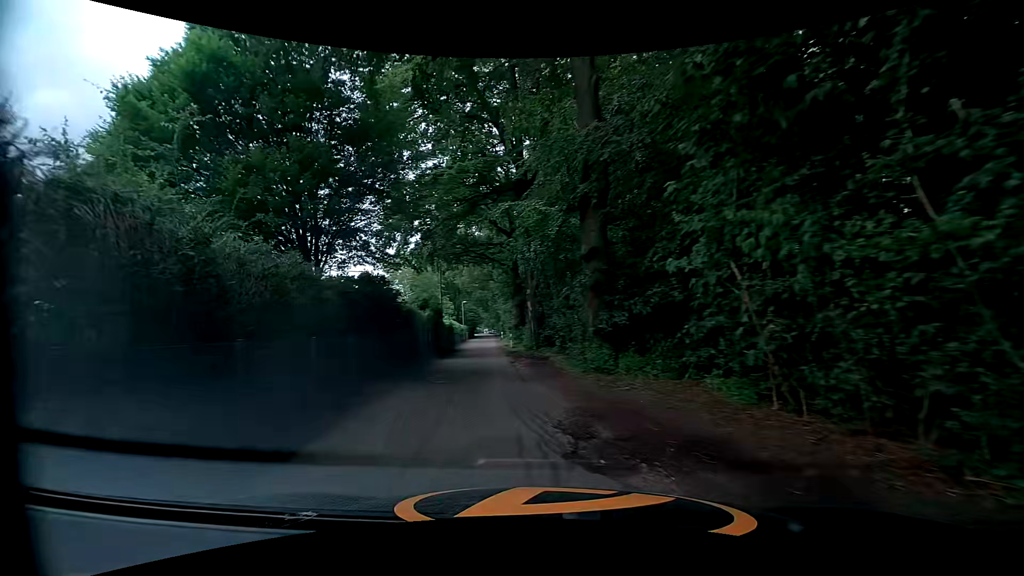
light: Day
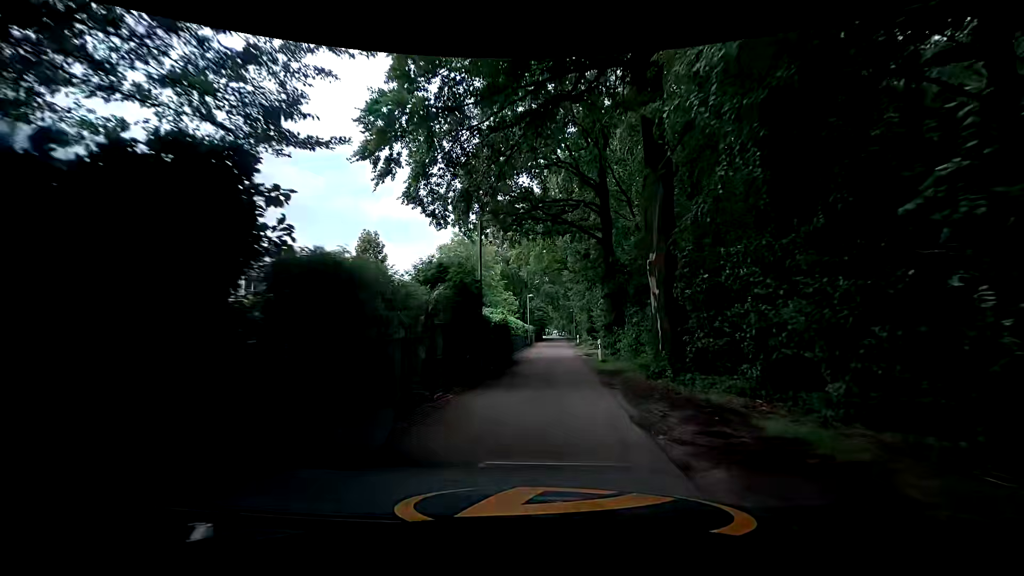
(-1.3, +13.7) m; -6°
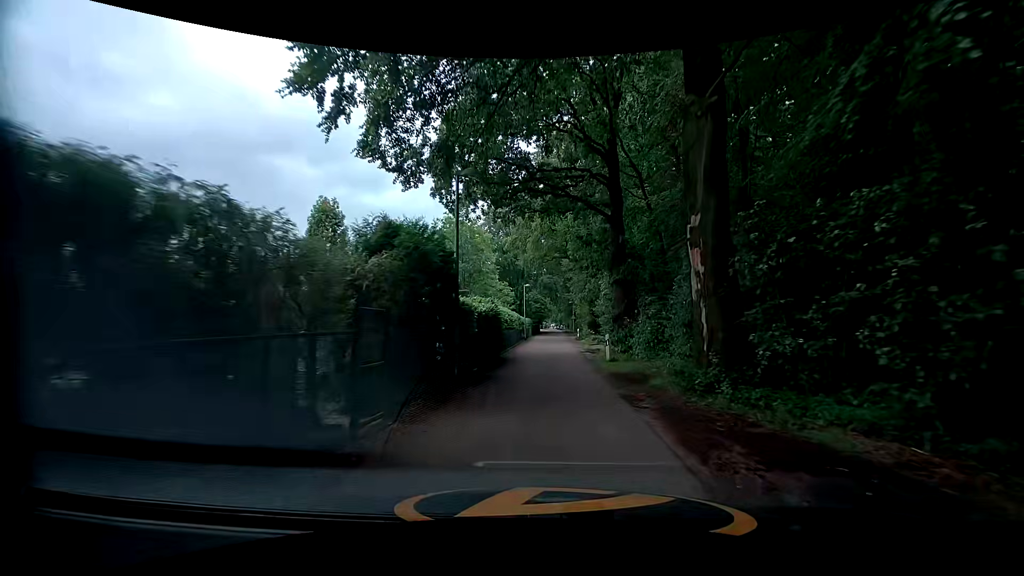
(0.0, +3.9) m; -1°
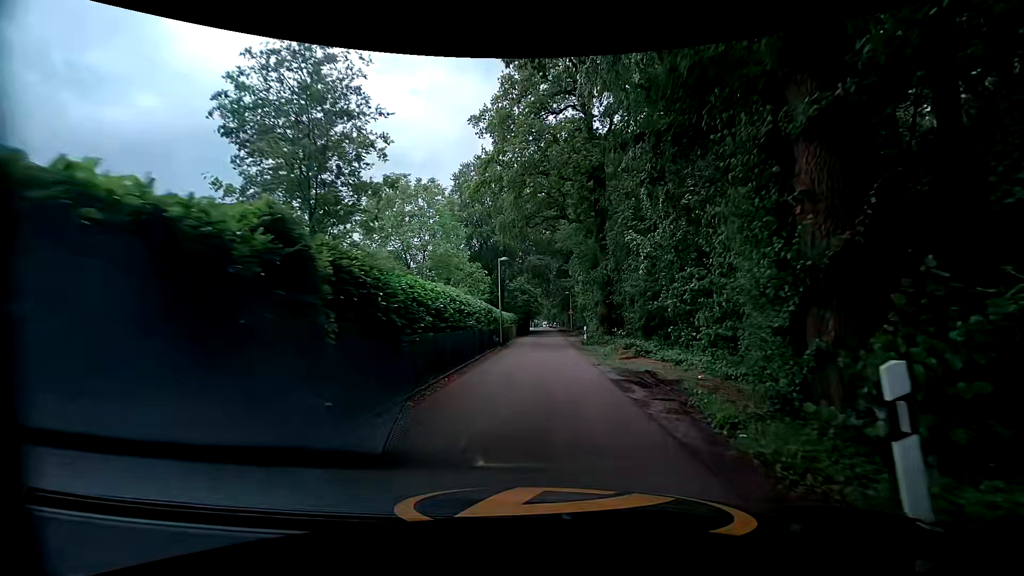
(+0.5, +16.8) m; +2°
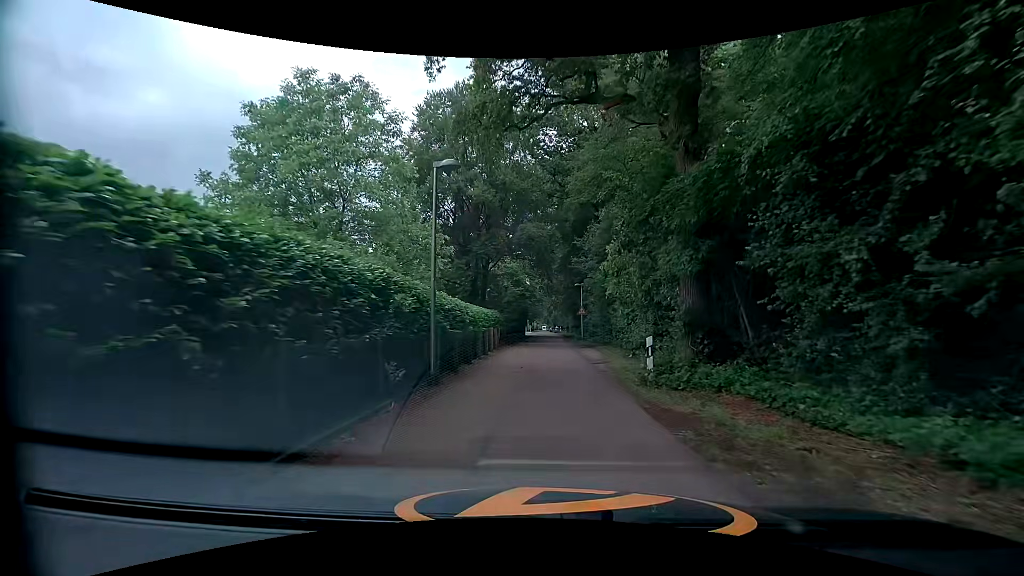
(-0.3, +17.2) m; 0°
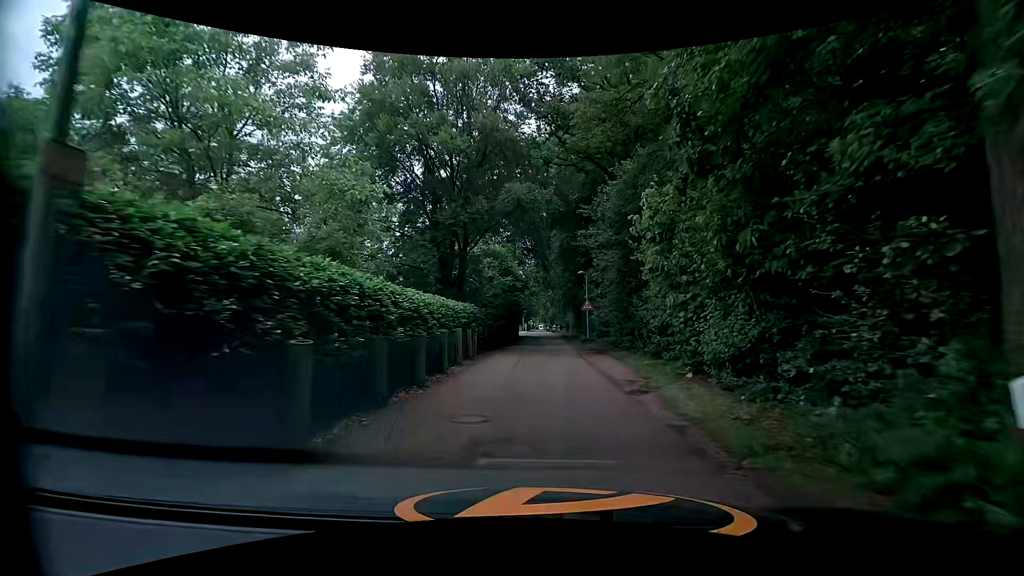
(-0.2, +8.7) m; -1°
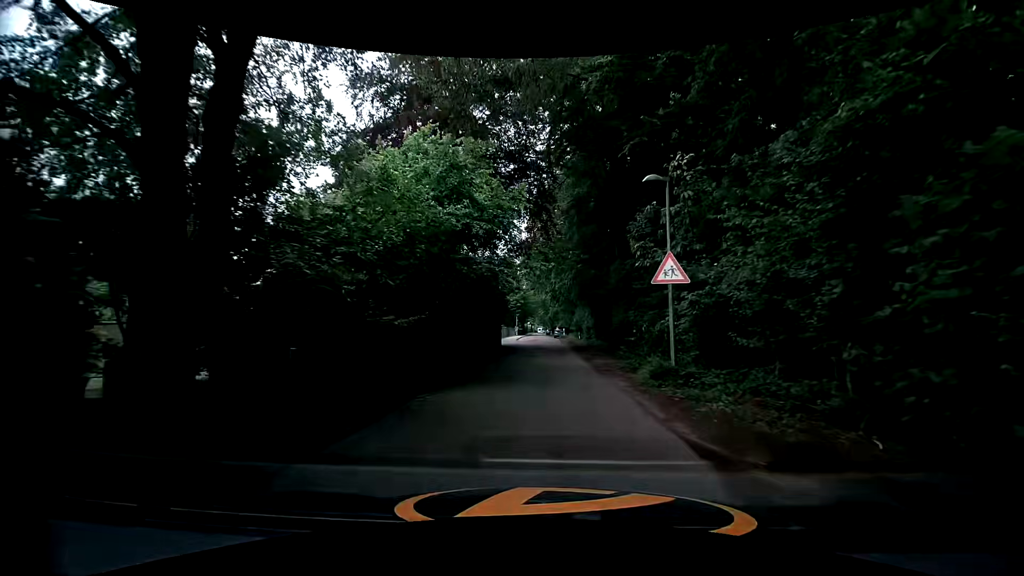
(+0.2, +22.5) m; 0°
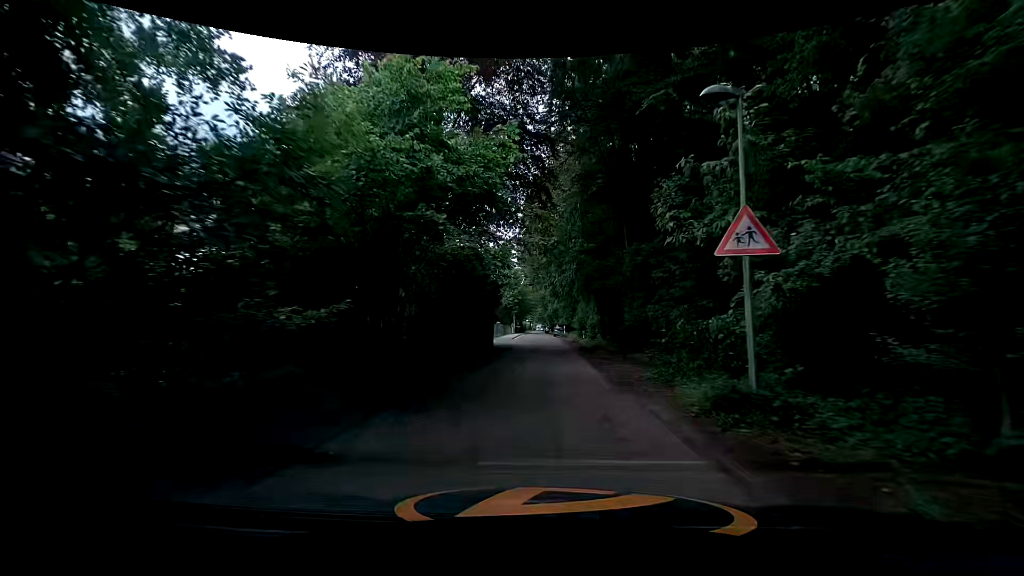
(+0.1, +4.5) m; +2°
(0, +10) (-1, +20) (-1, +30) (-1, +40) (-2, +50) (-2, +60) (-3, +70) (-3, +80) (-4, +90) (-4, +100) m
